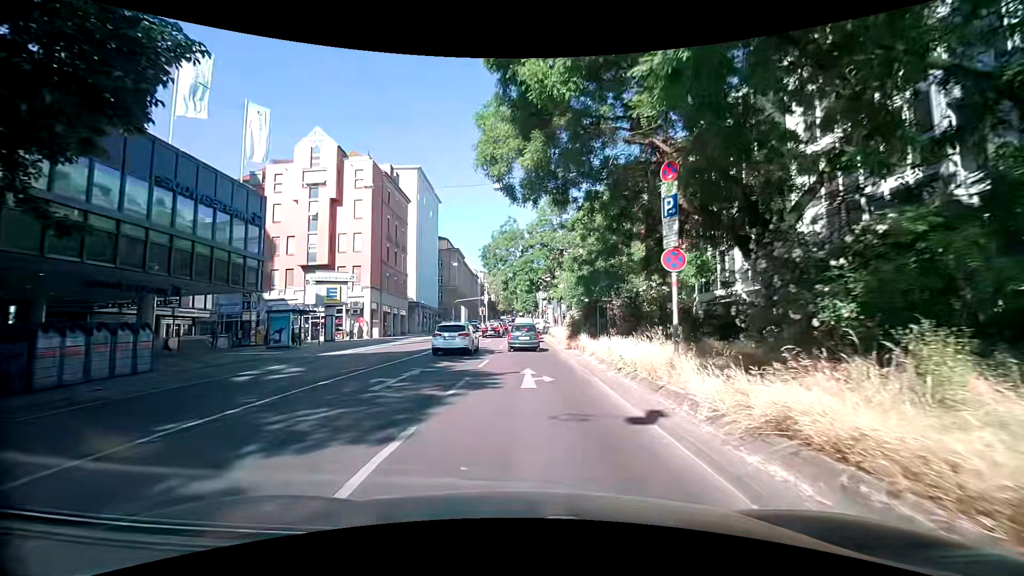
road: secondary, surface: asphalt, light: Day
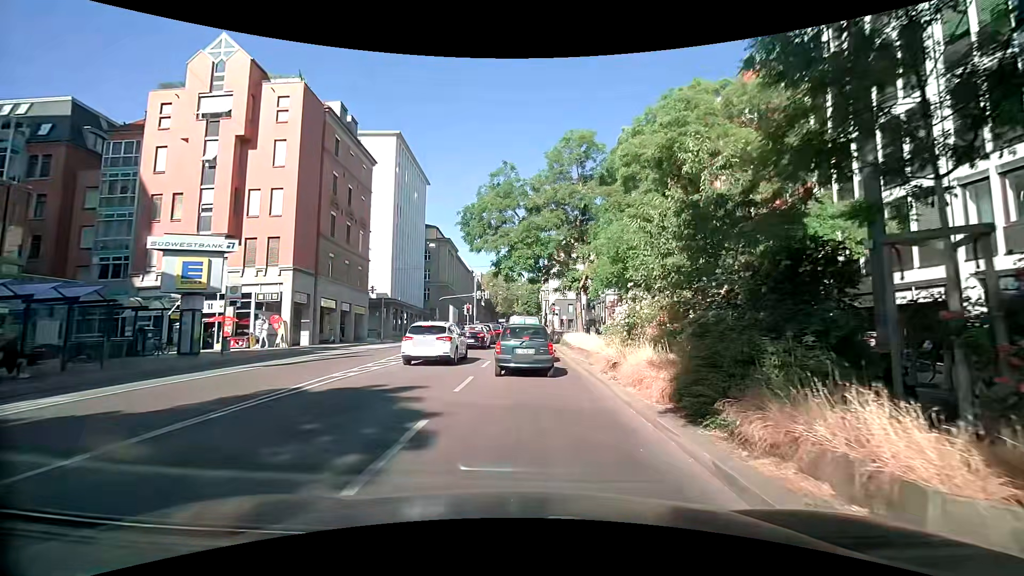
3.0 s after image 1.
(-0.2, +17.7) m; 0°
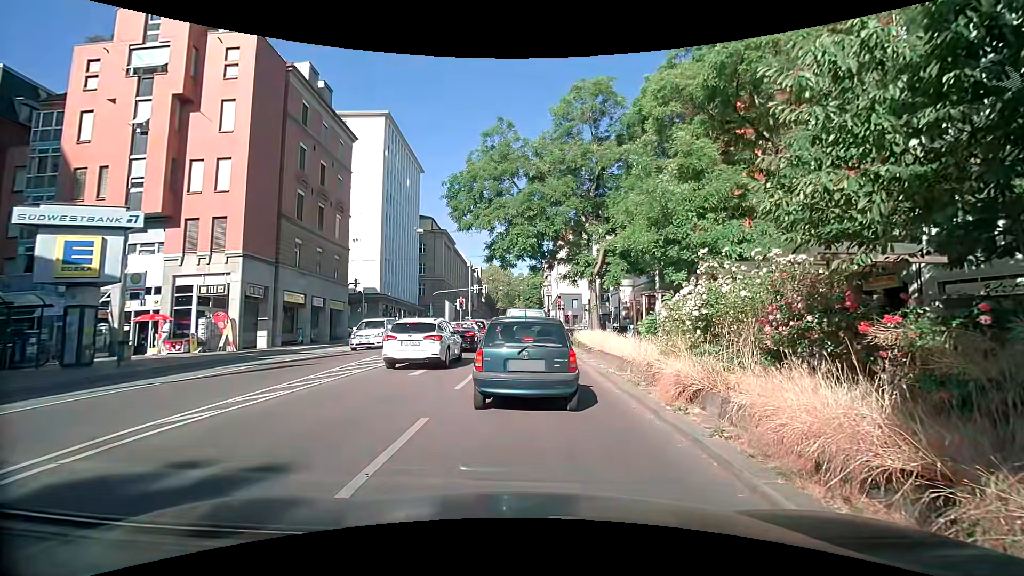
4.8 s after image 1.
(-0.1, +5.9) m; -1°
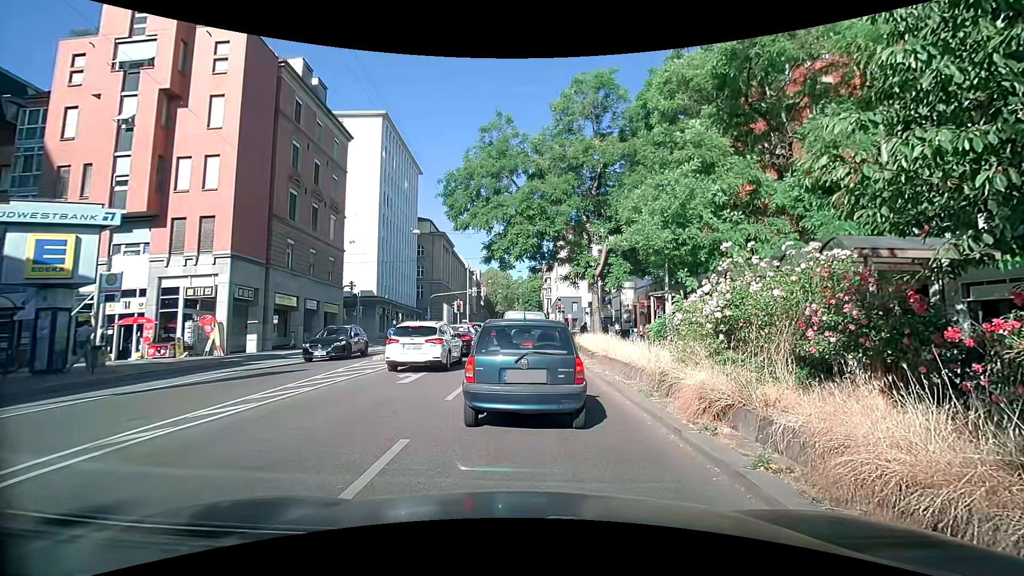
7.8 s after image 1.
(0.0, +1.0) m; 0°
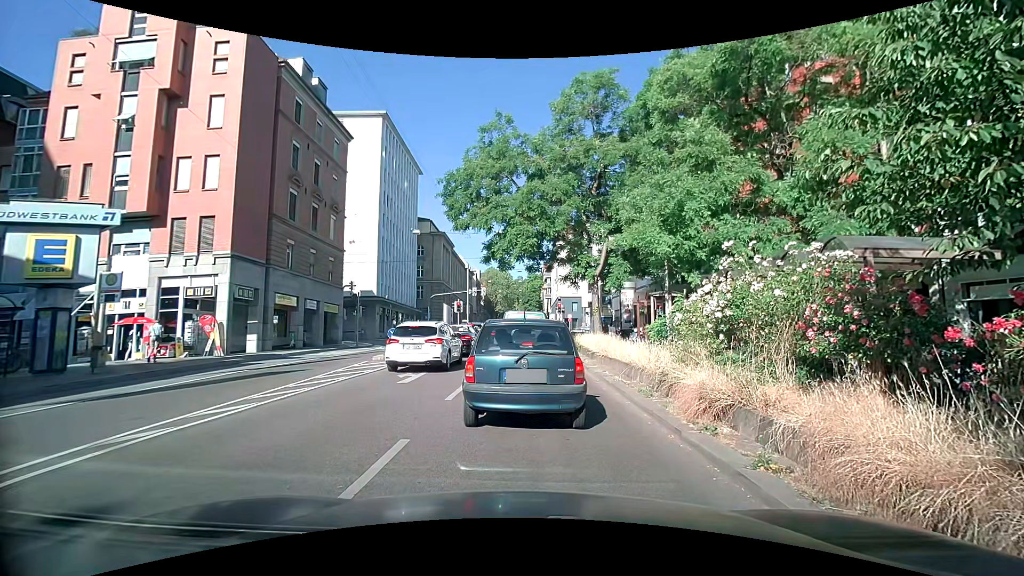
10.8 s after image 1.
(0.0, 0.0) m; 0°
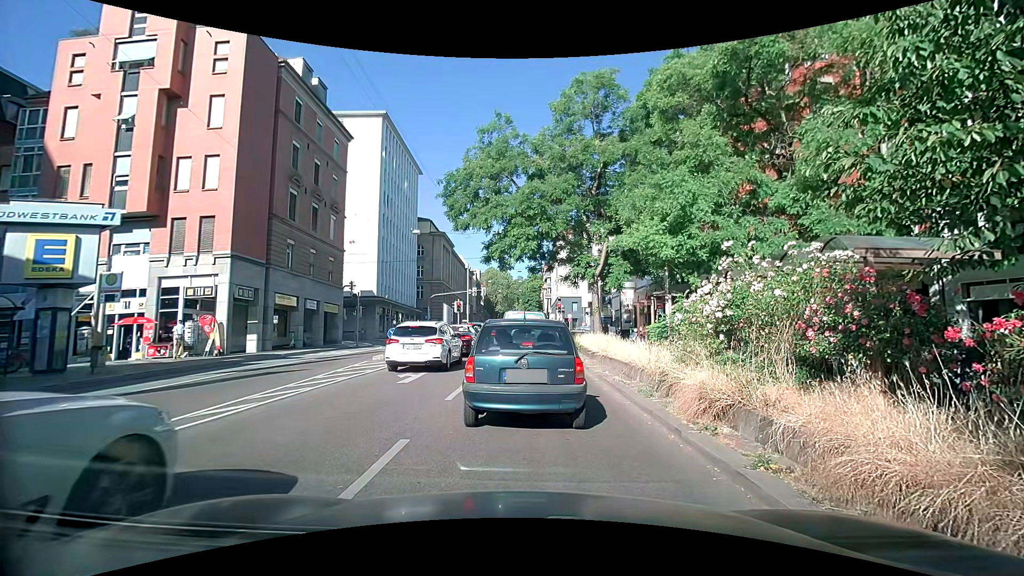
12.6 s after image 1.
(0.0, 0.0) m; 0°
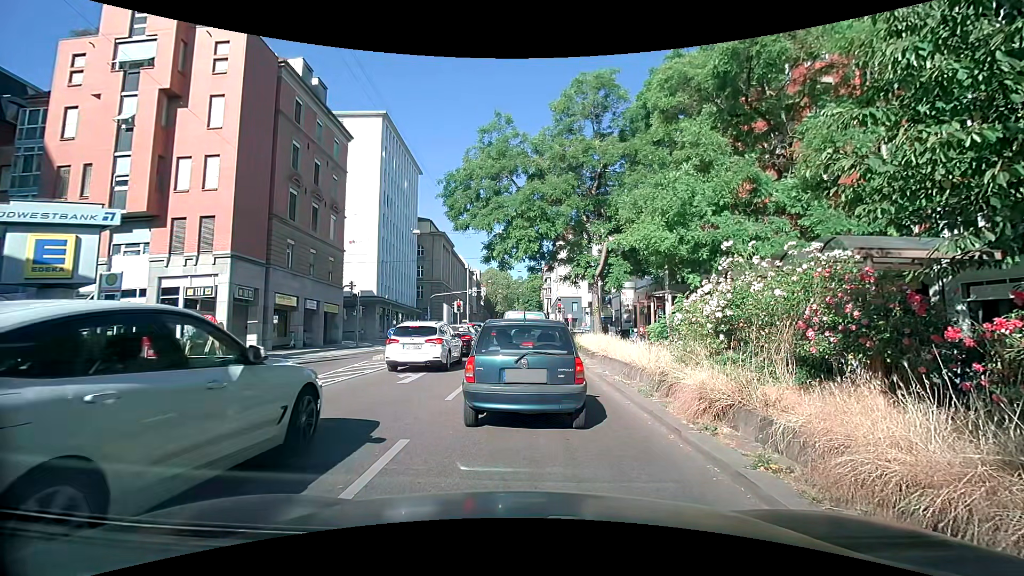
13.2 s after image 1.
(0.0, 0.0) m; 0°
